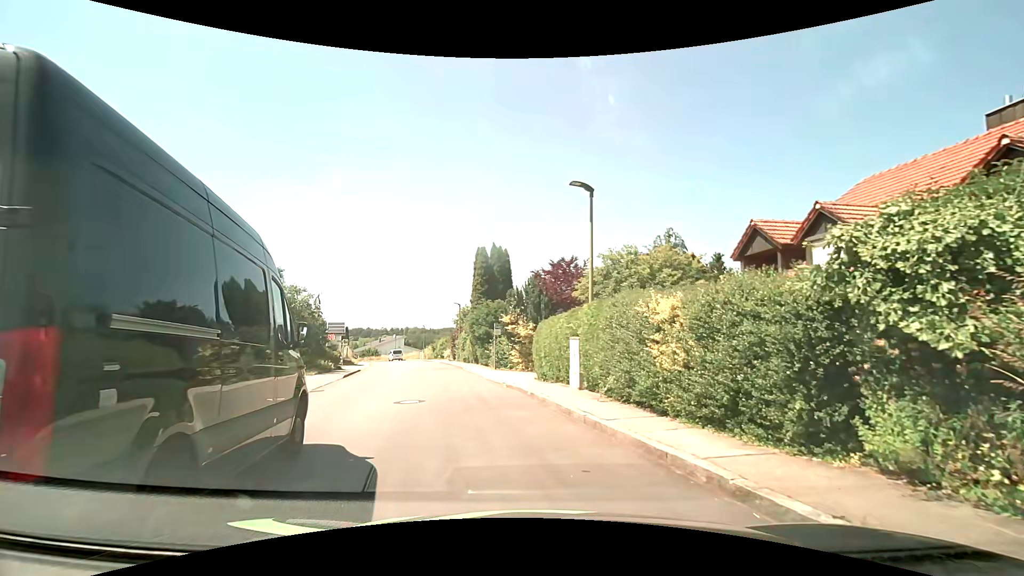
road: residential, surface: asphalt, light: Day
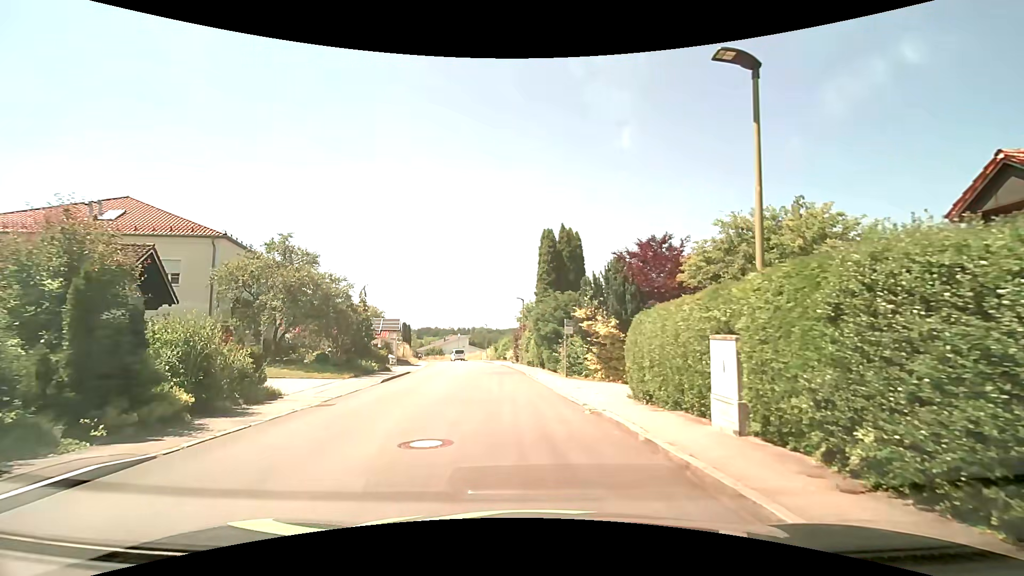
(-0.4, +5.6) m; -7°
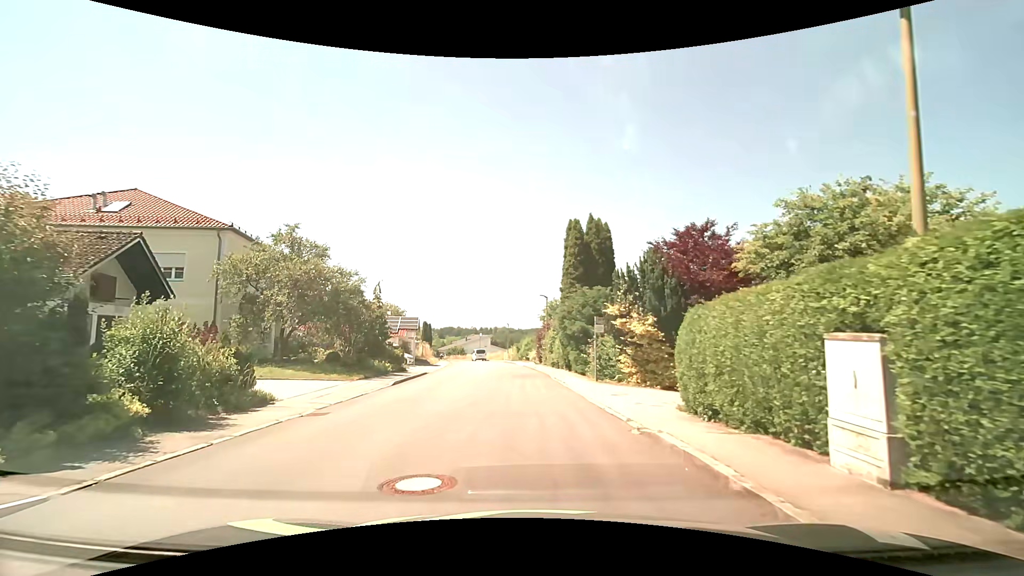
(-0.1, +2.1) m; -4°
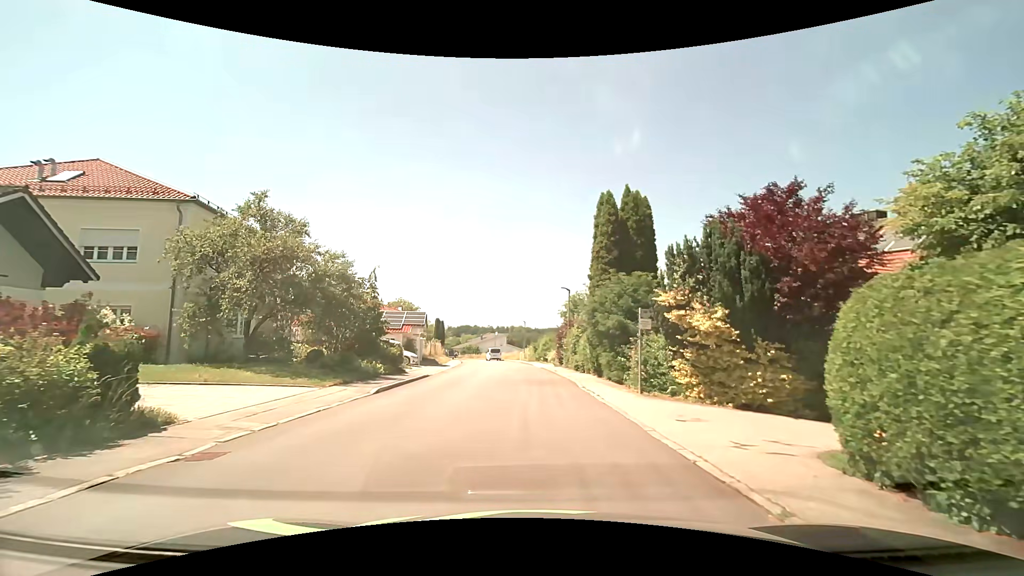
(0.0, +4.6) m; -1°
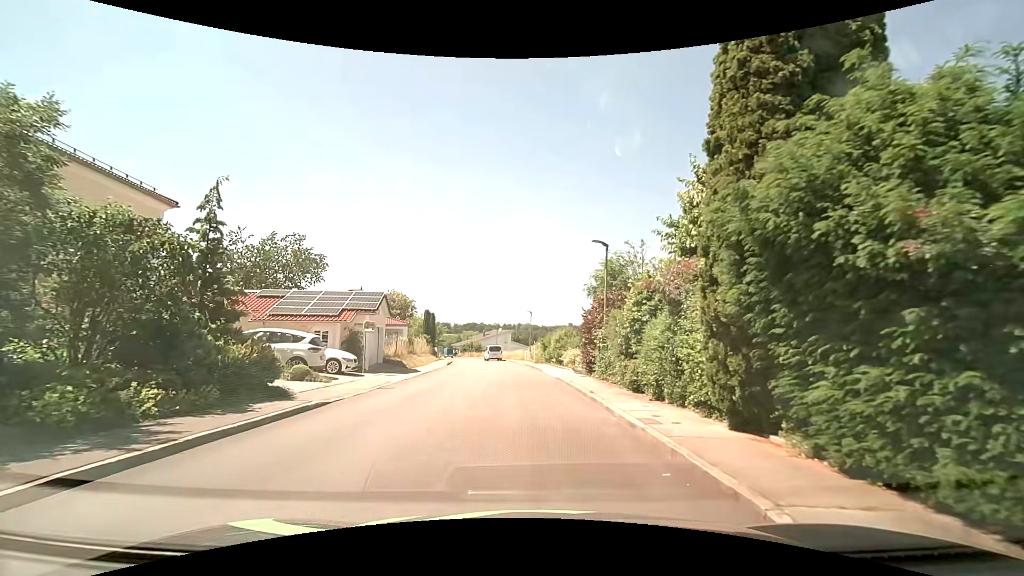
(+0.1, +13.8) m; -1°
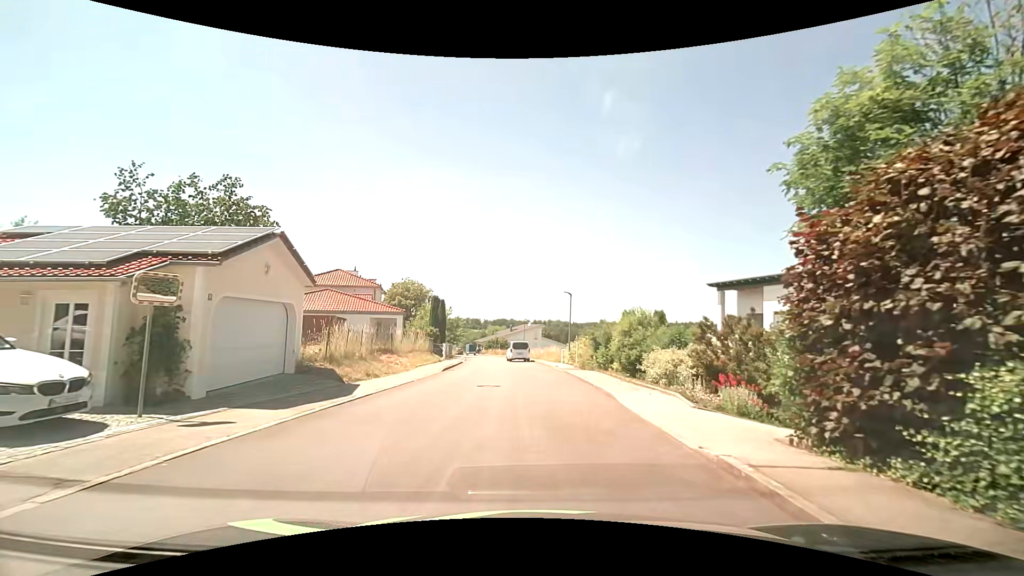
(-0.3, +15.4) m; -3°
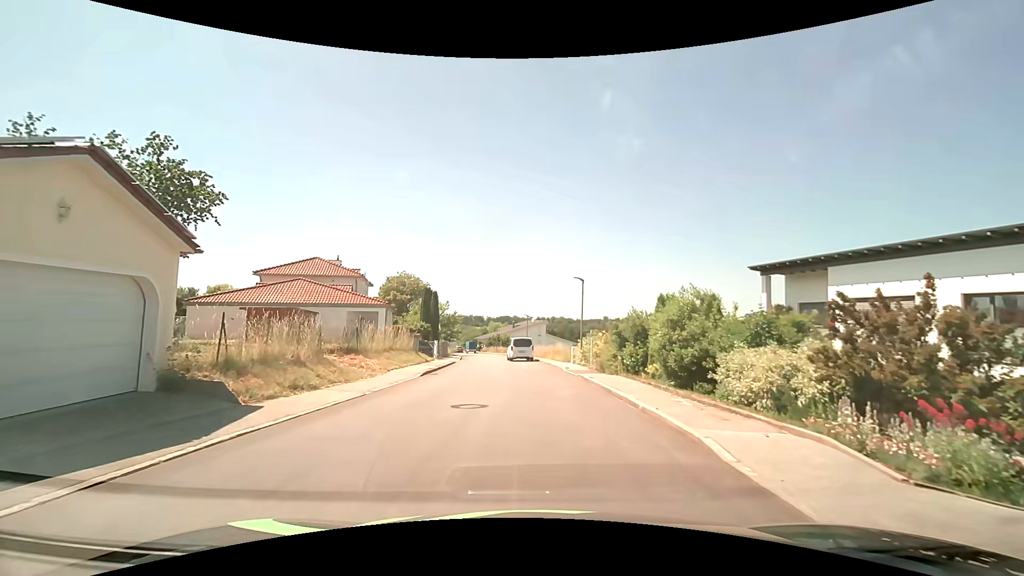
(+0.1, +6.2) m; +1°
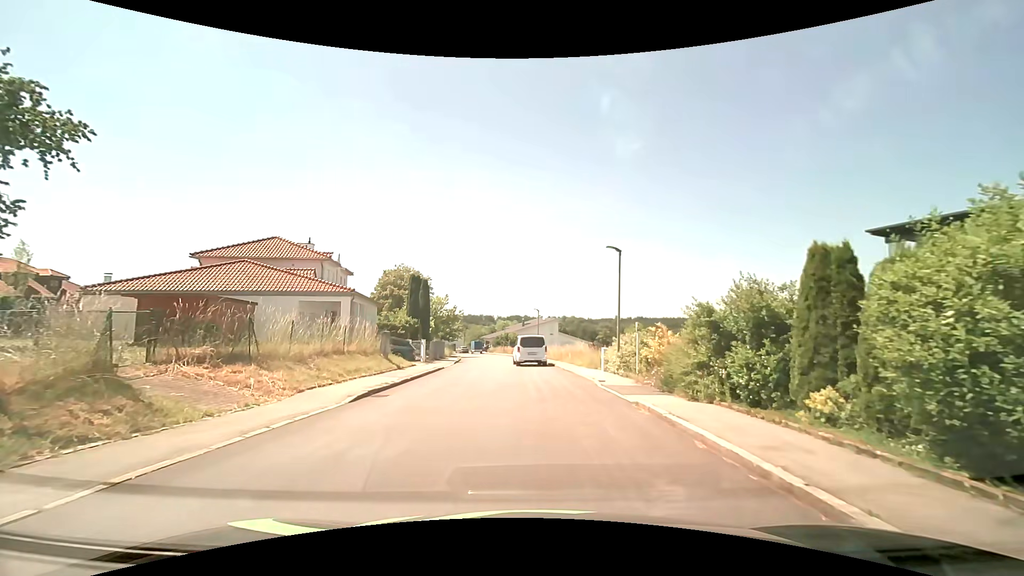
(-0.1, +9.2) m; -1°
(-1, +10) (-2, +20) (-3, +30) (-4, +40) (-3, +50) (-4, +60) (-5, +70) (-7, +80) (-10, +89) (-14, +98) m
